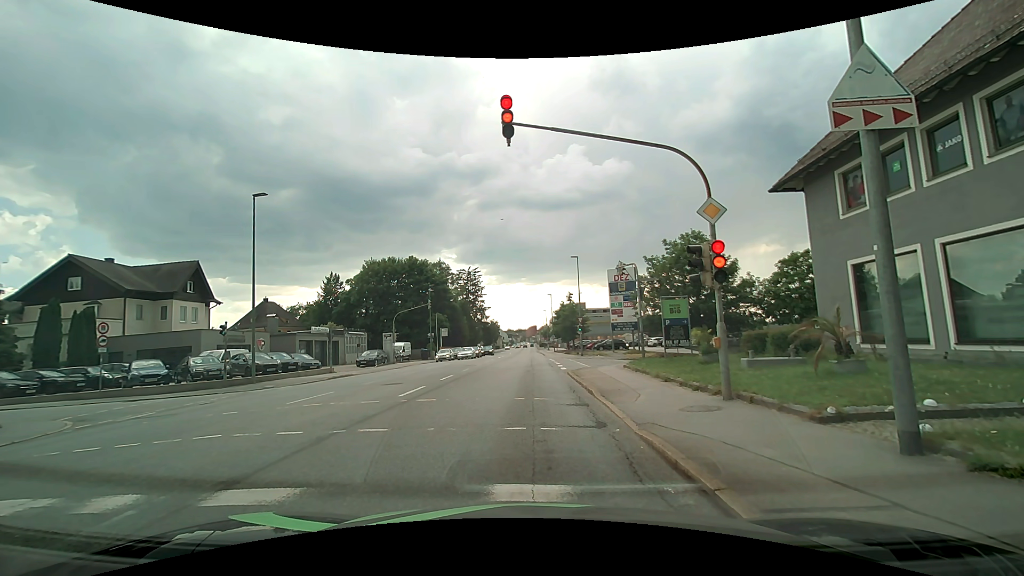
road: tertiary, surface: asphalt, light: Day
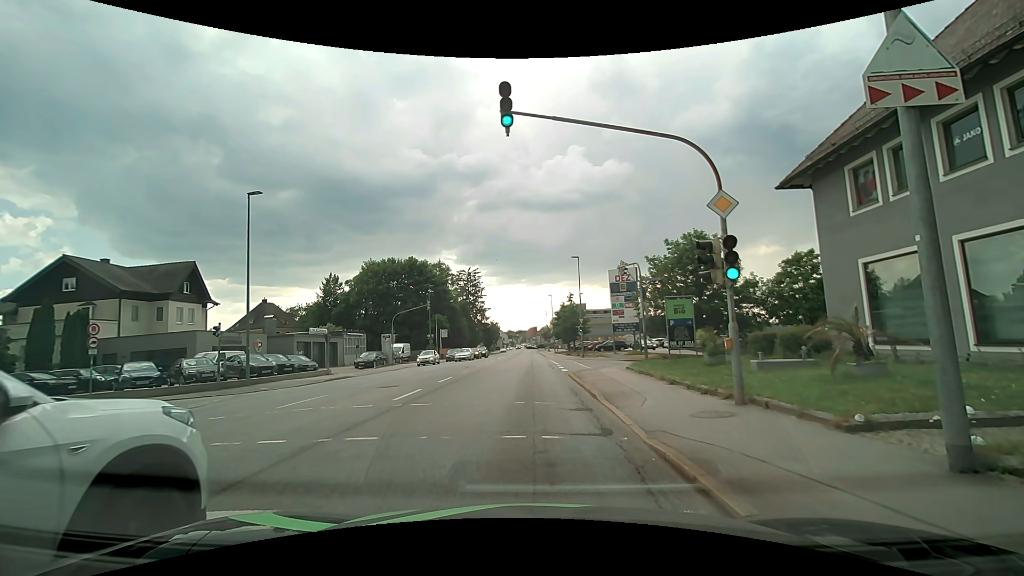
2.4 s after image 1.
(0.0, +0.6) m; 0°
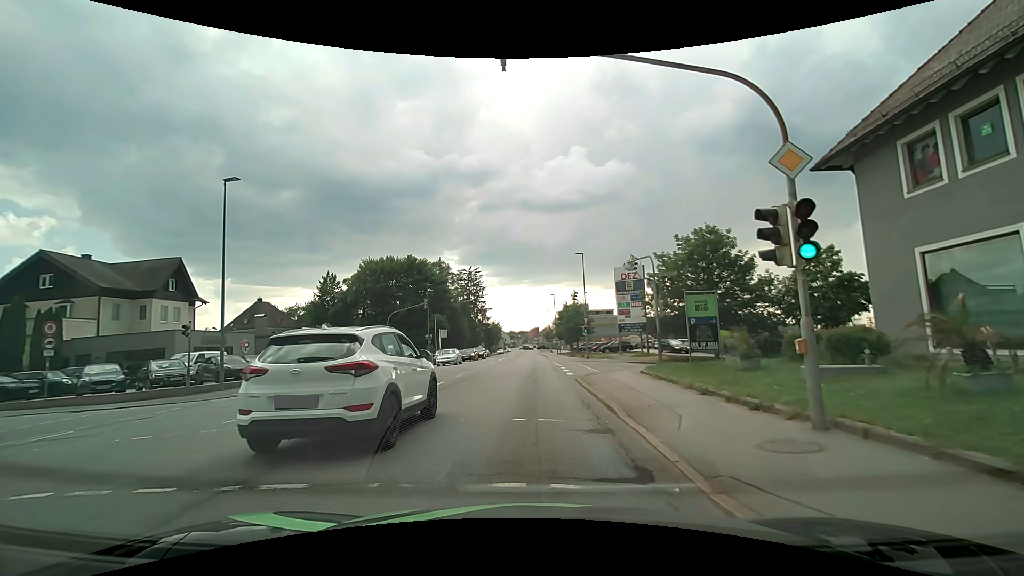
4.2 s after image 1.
(0.0, +2.5) m; -1°
(0, +10) (0, +20) (0, +30) (0, +40) (0, +50) (0, +60) (0, +70) (0, +80) (0, +90) (0, +100) m
